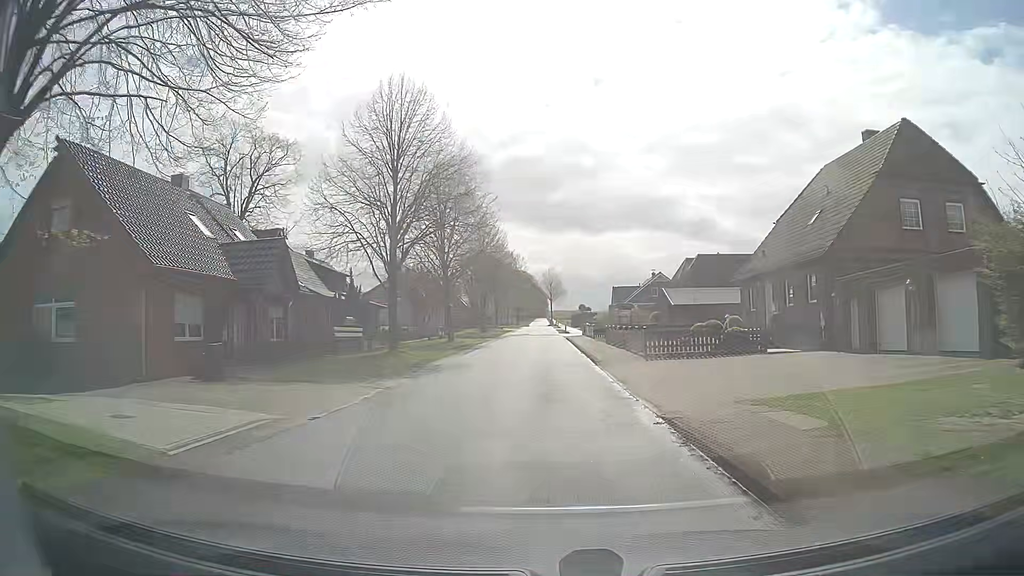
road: unclassified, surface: asphalt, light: Day
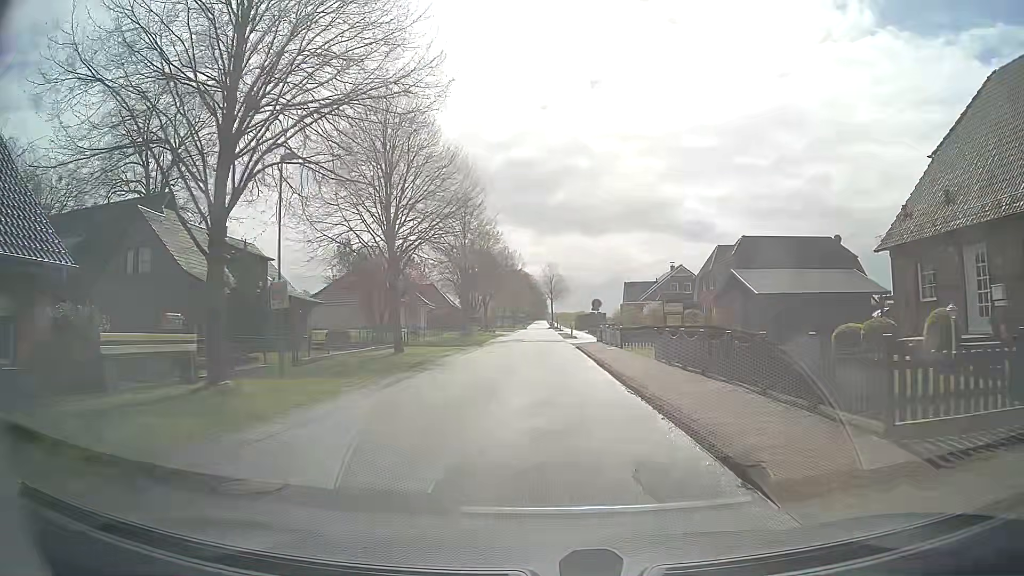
(+0.2, +16.4) m; +1°
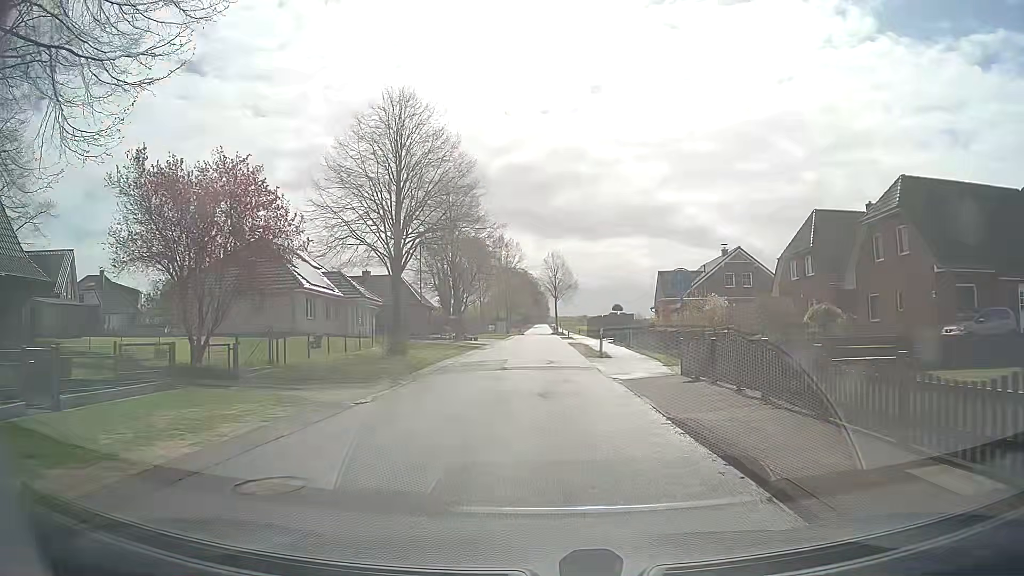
(0.0, +25.9) m; 0°
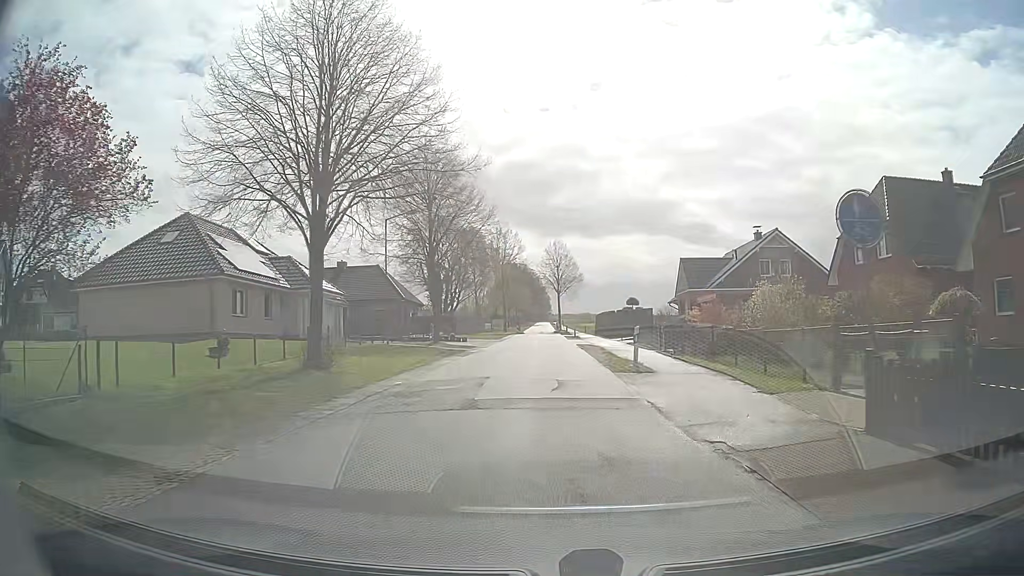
(-0.1, +10.2) m; 0°
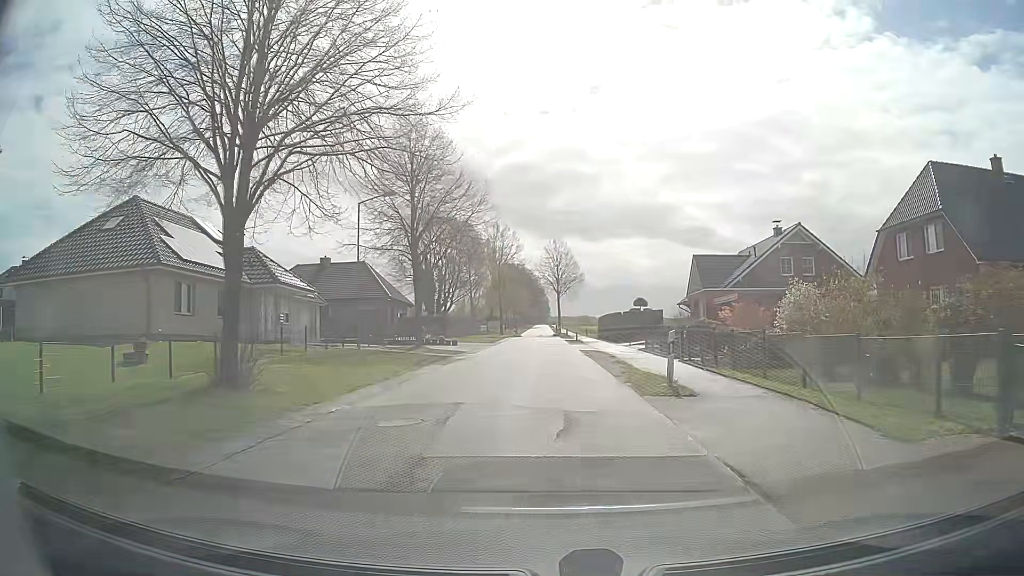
(0.0, +5.1) m; 0°
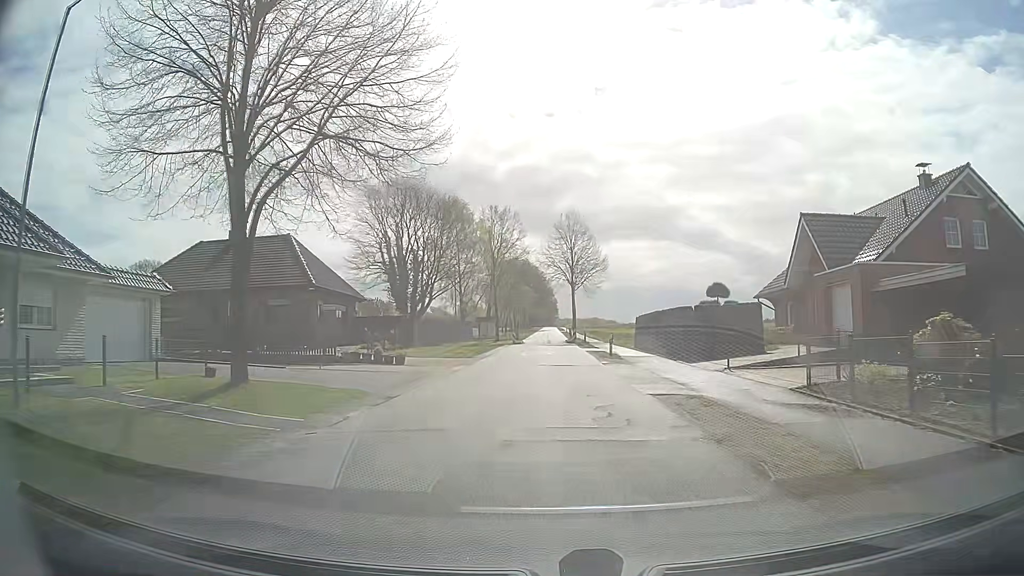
(-0.1, +20.9) m; -1°
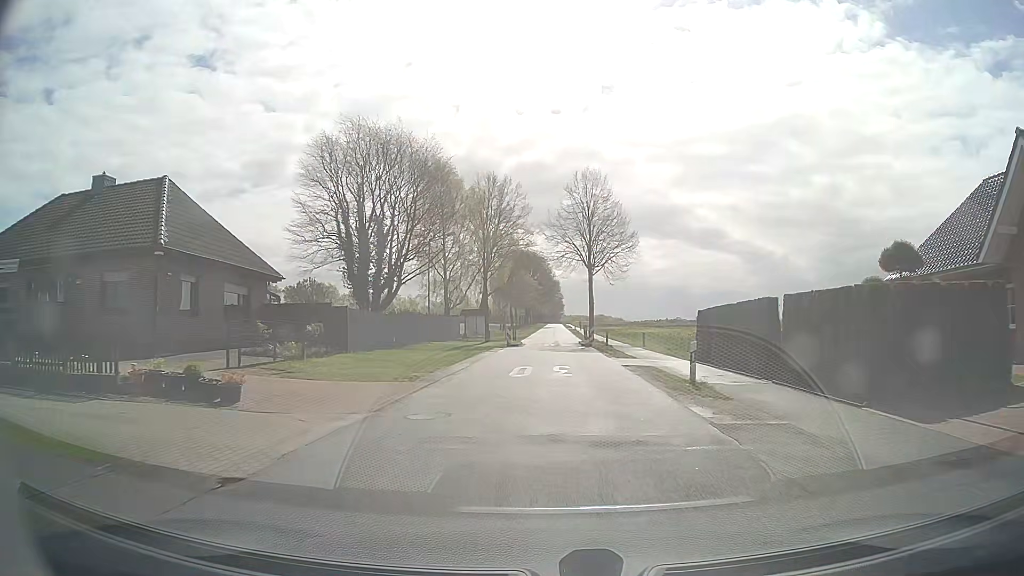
(-0.1, +16.0) m; 0°
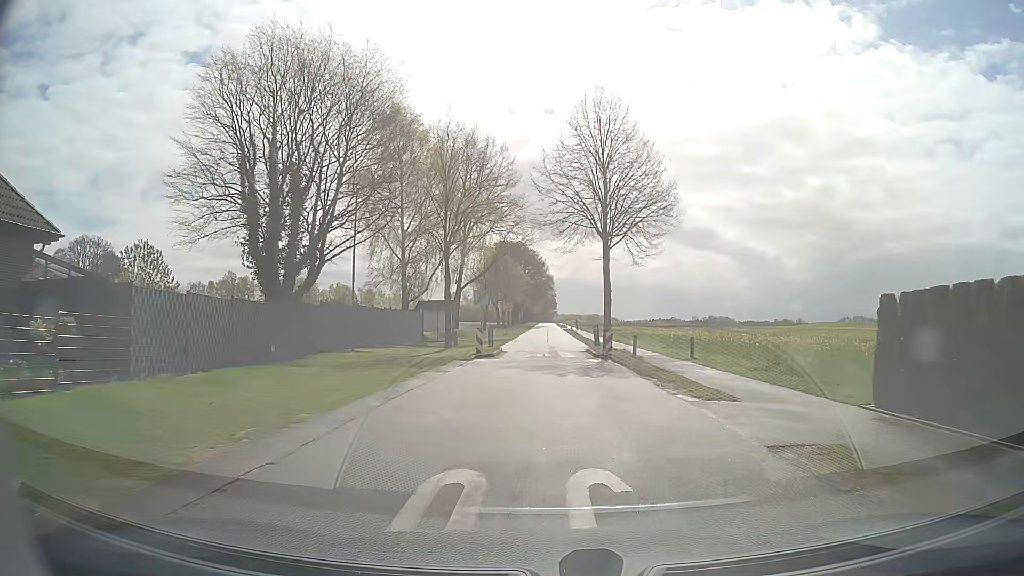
(0.0, +15.6) m; 0°
(0, +10) (0, +20) (0, +30) (+1, +40) (+1, +50) (+1, +60) (+2, +70) (+2, +80) (+2, +90) (+2, +100) m
